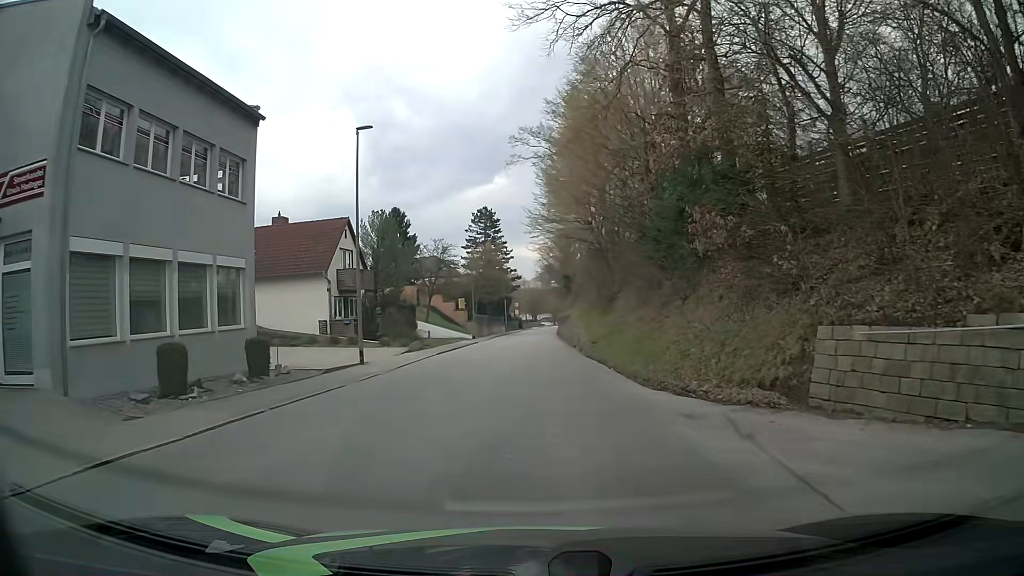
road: tertiary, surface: asphalt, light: Day
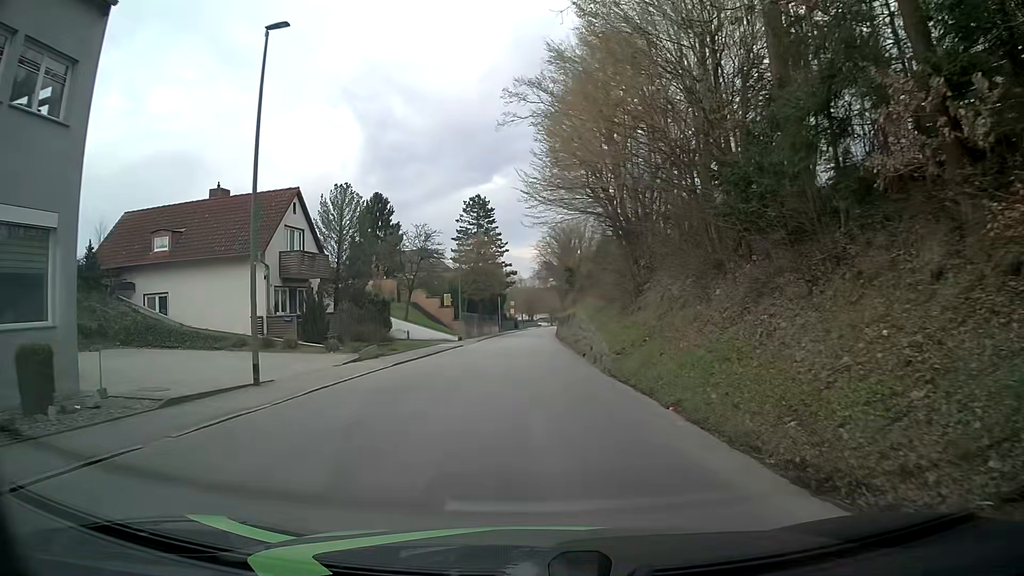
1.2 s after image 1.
(0.0, +8.9) m; 0°
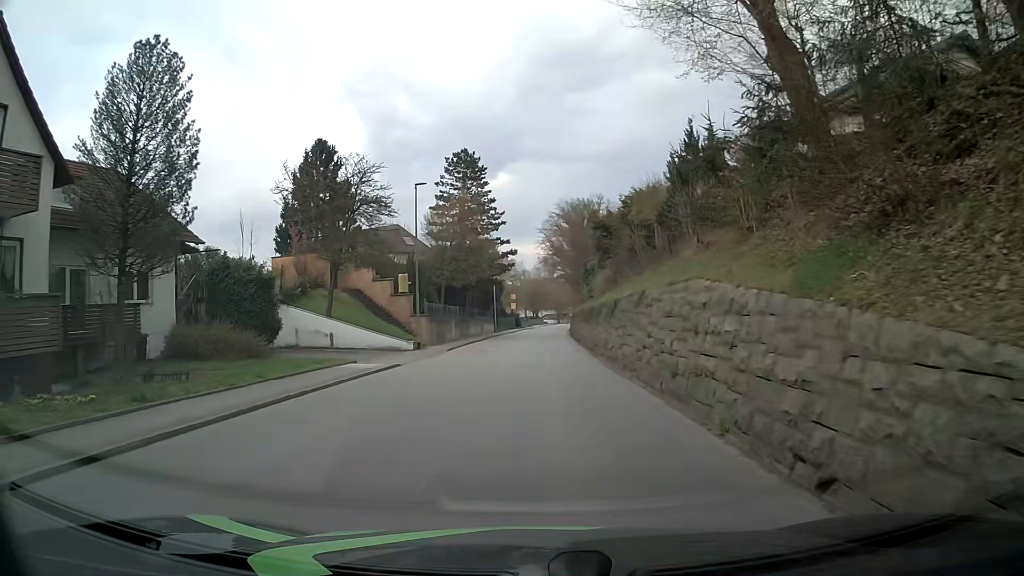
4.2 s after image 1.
(0.0, +22.4) m; -1°
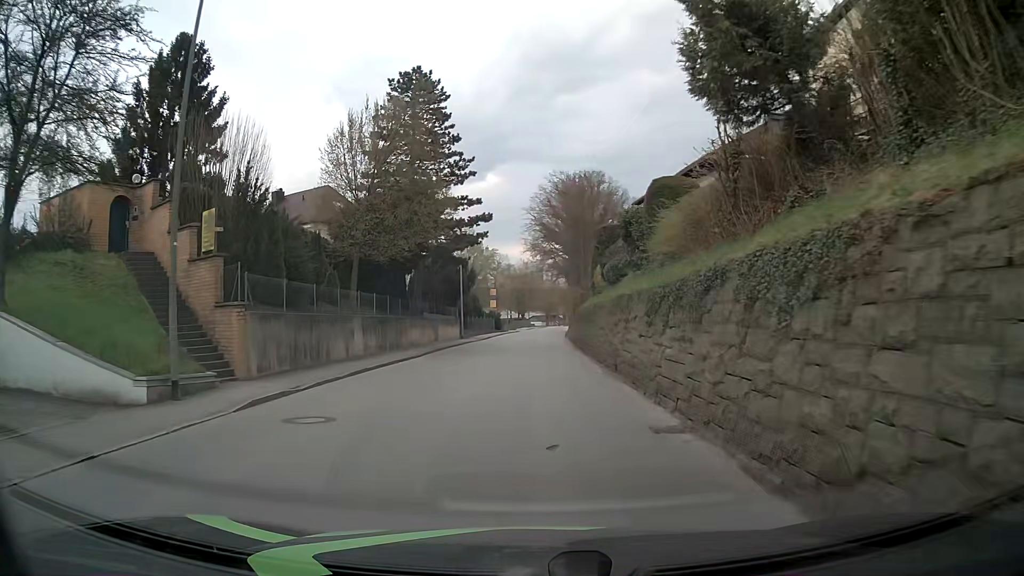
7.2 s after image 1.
(+0.8, +22.3) m; +2°
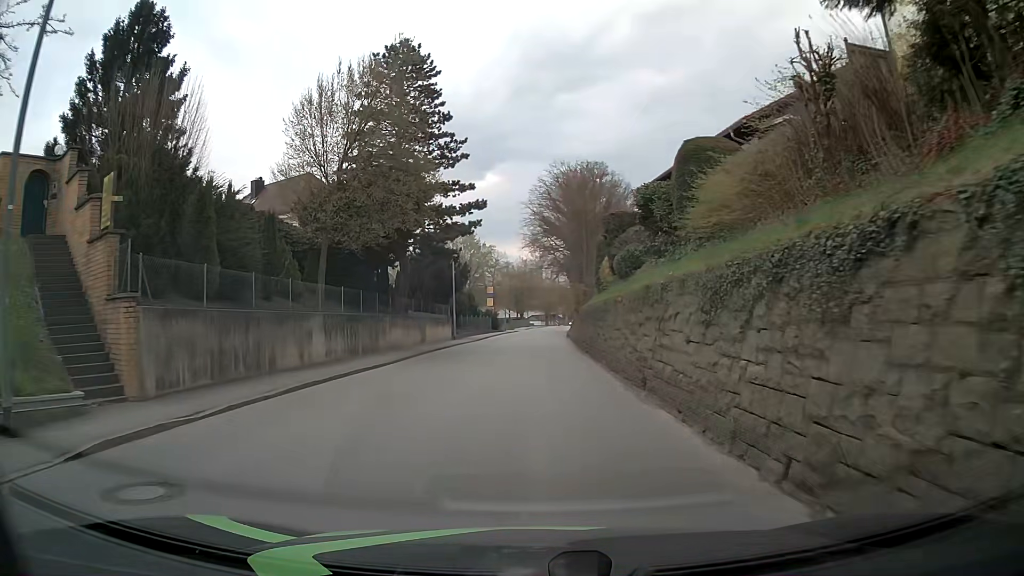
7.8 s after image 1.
(0.0, +4.5) m; 0°
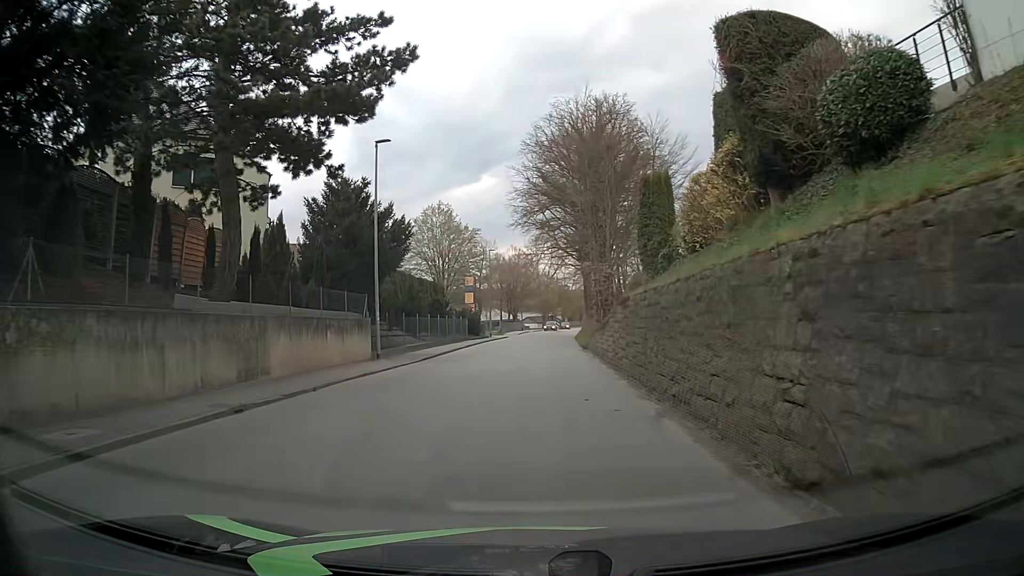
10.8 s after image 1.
(0.0, +22.3) m; -1°
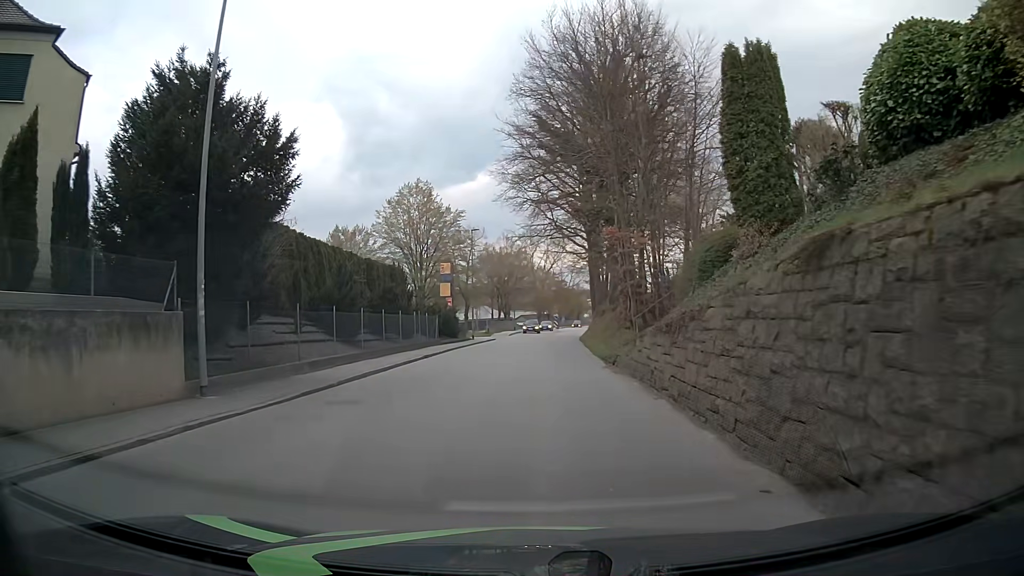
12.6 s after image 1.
(+0.2, +13.4) m; +1°
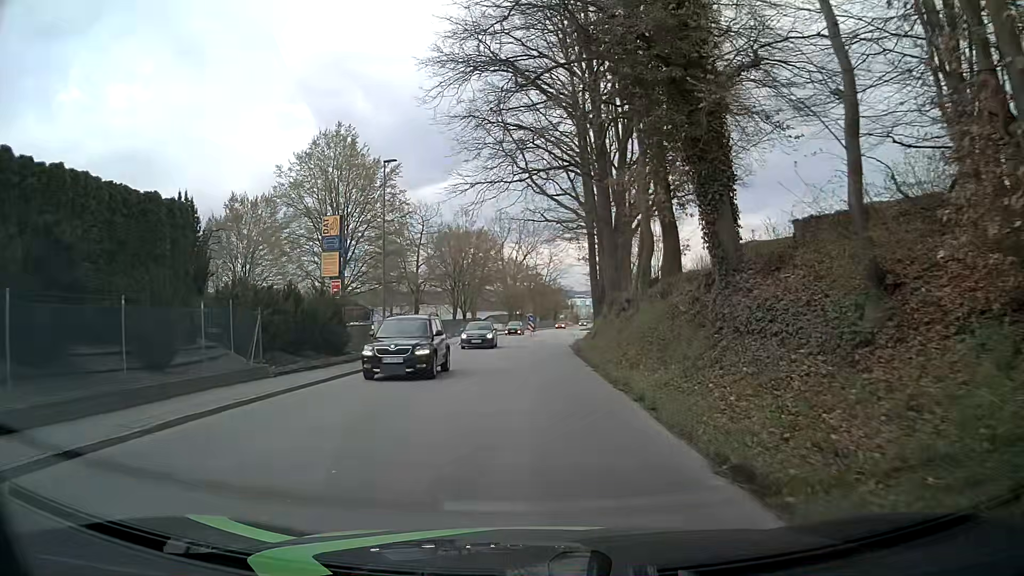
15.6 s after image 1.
(+0.6, +22.4) m; +2°
(0, +10) (0, +20) (0, +30) (+1, +40) (+1, +50) (+2, +60) (+3, +70) (+3, +80) (+4, +90) (+5, +100) m
